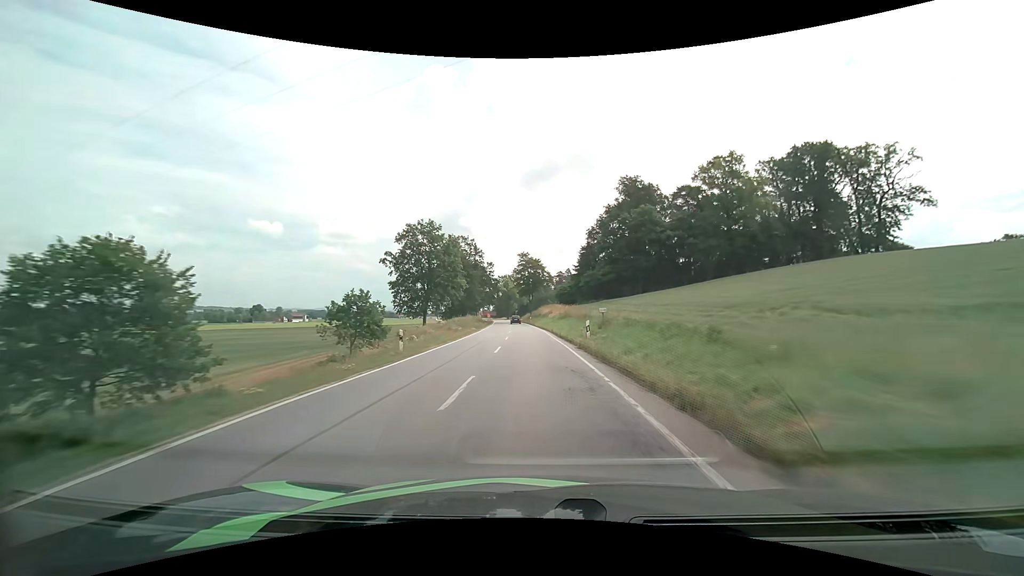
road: secondary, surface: asphalt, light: Day
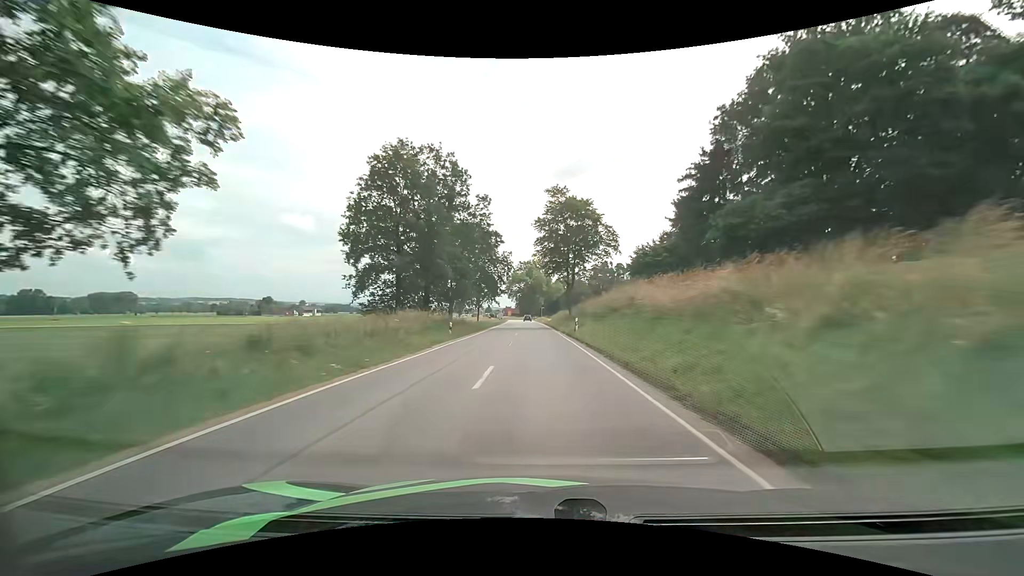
(-2.0, +54.7) m; -3°
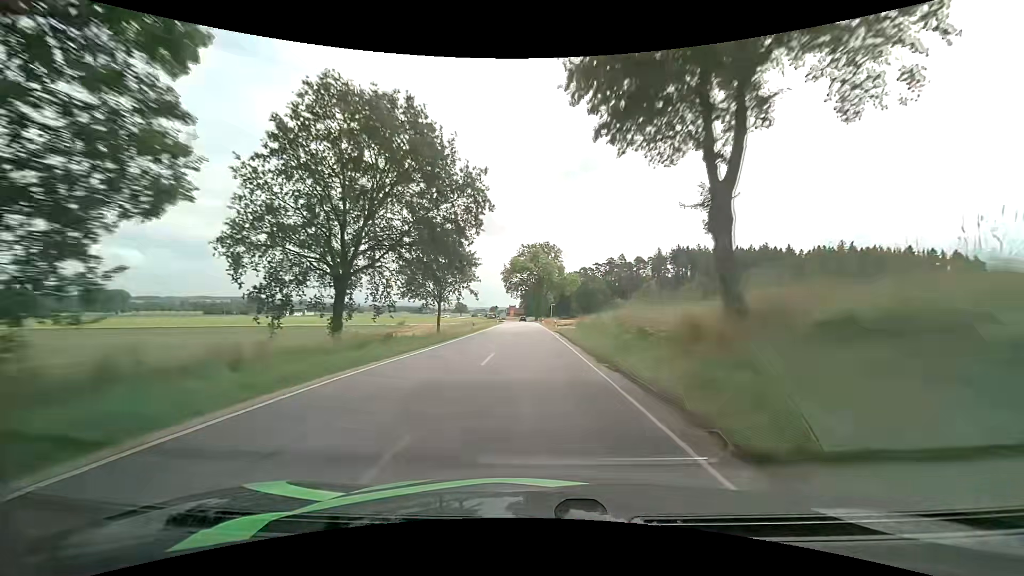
(-0.2, +41.4) m; -1°
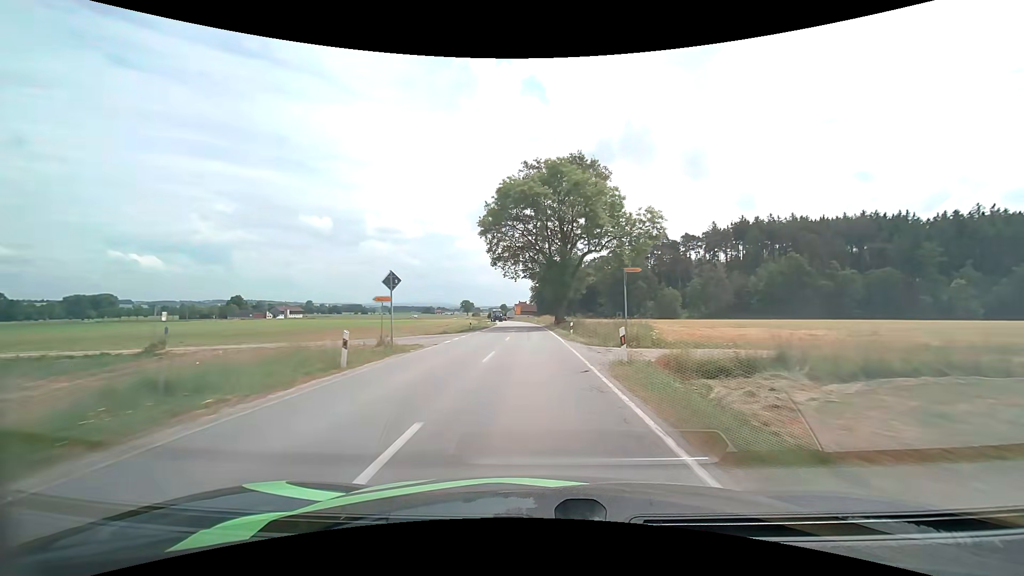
(-1.1, +68.5) m; -2°
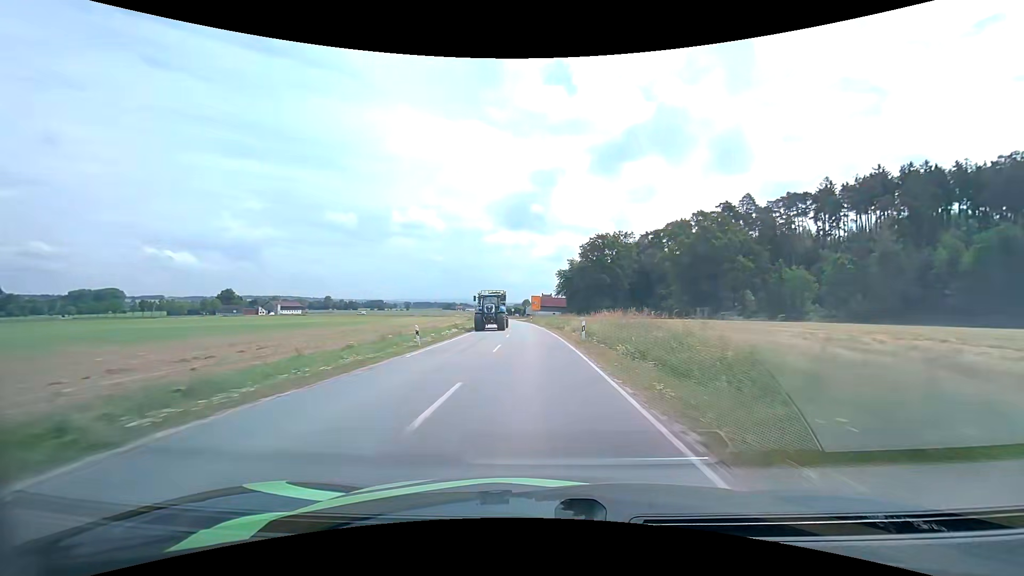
(-1.2, +64.9) m; -3°
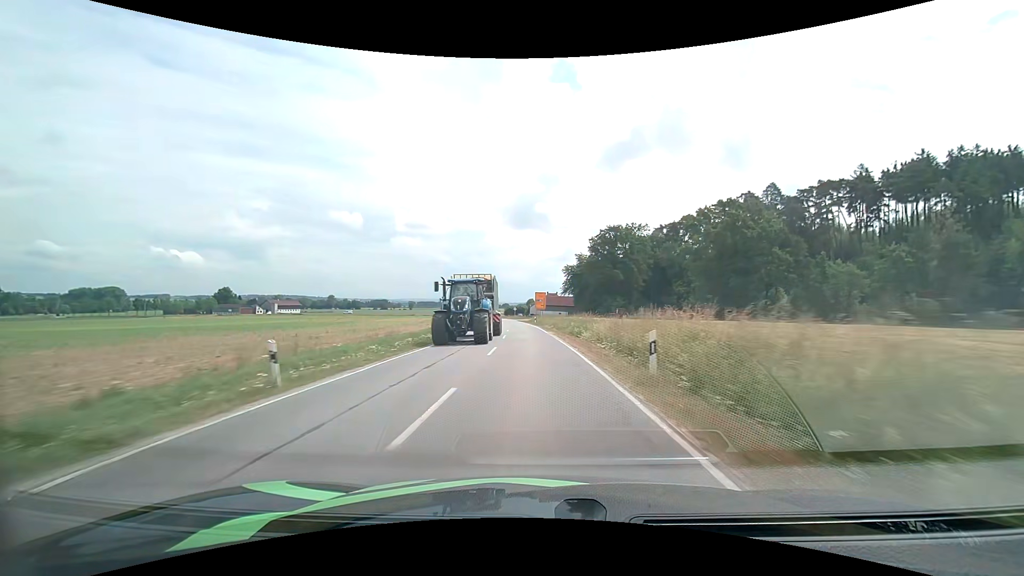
(-0.1, +12.9) m; -1°
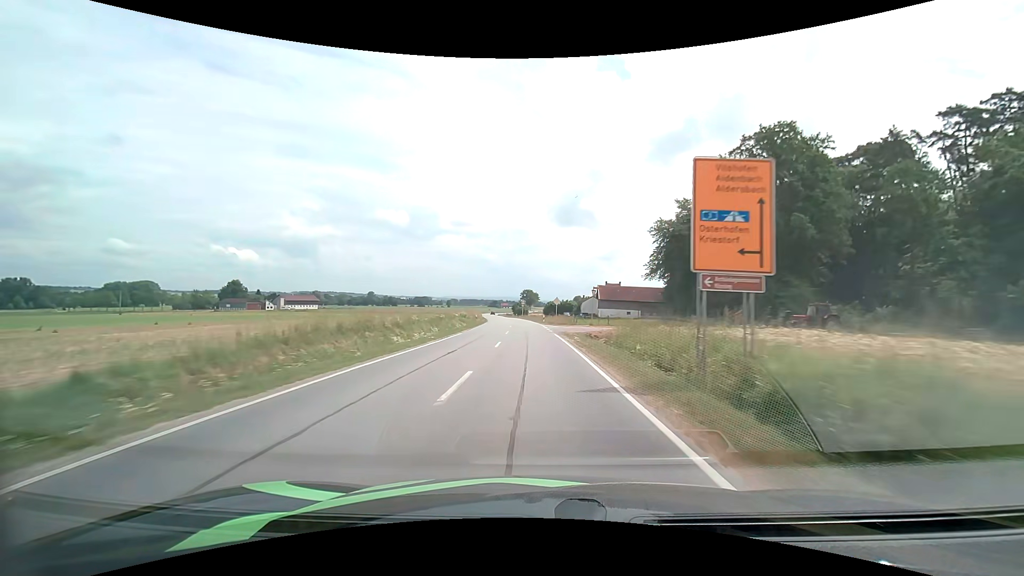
(-2.4, +64.6) m; -5°
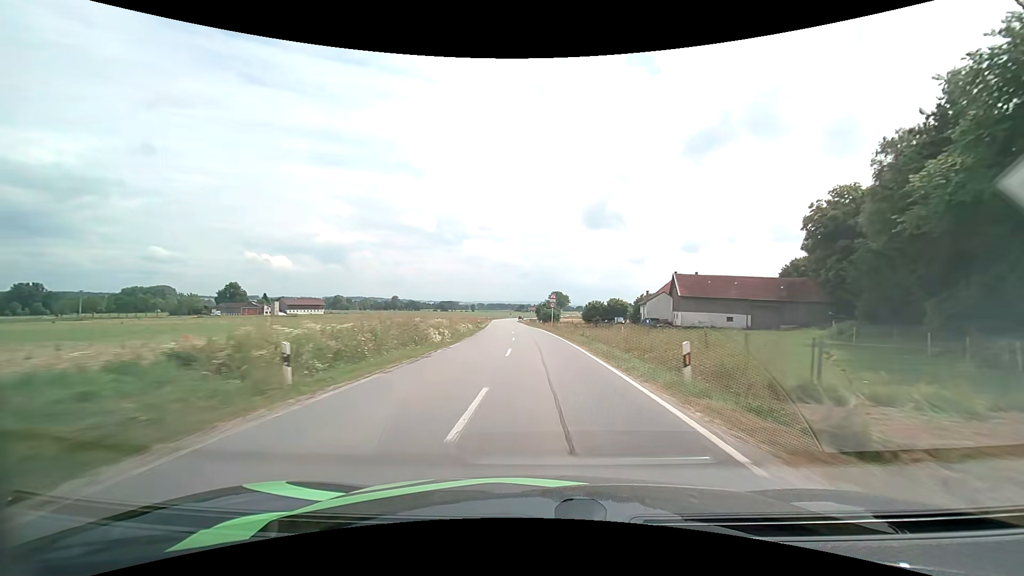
(-1.5, +47.2) m; -3°
(0, +10) (0, +20) (0, +30) (-1, +40) (-1, +50) (-2, +60) (-3, +70) (-3, +80) (-4, +90) (-5, +100) m
